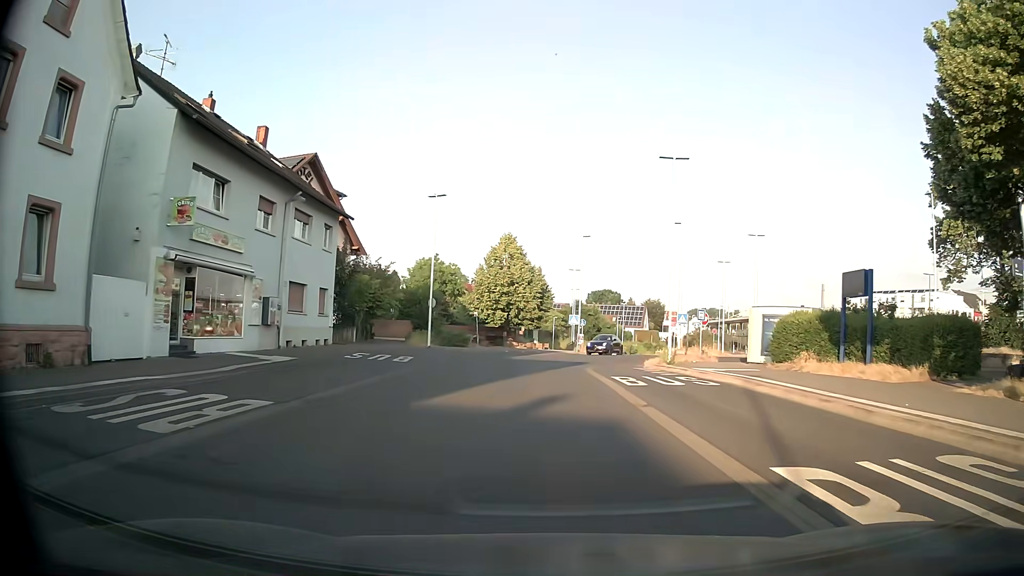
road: tertiary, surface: asphalt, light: Day
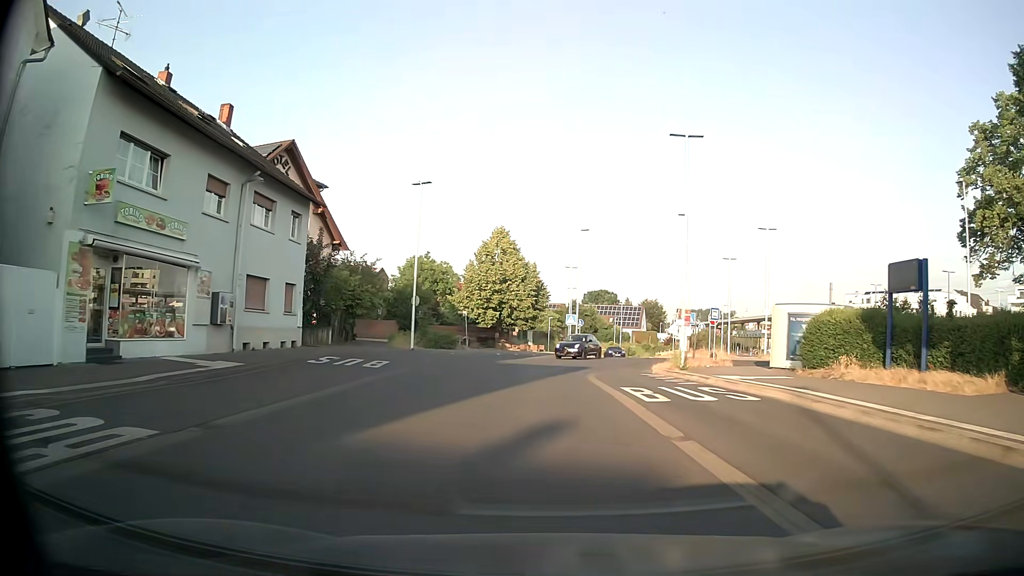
(0.0, +4.0) m; 0°
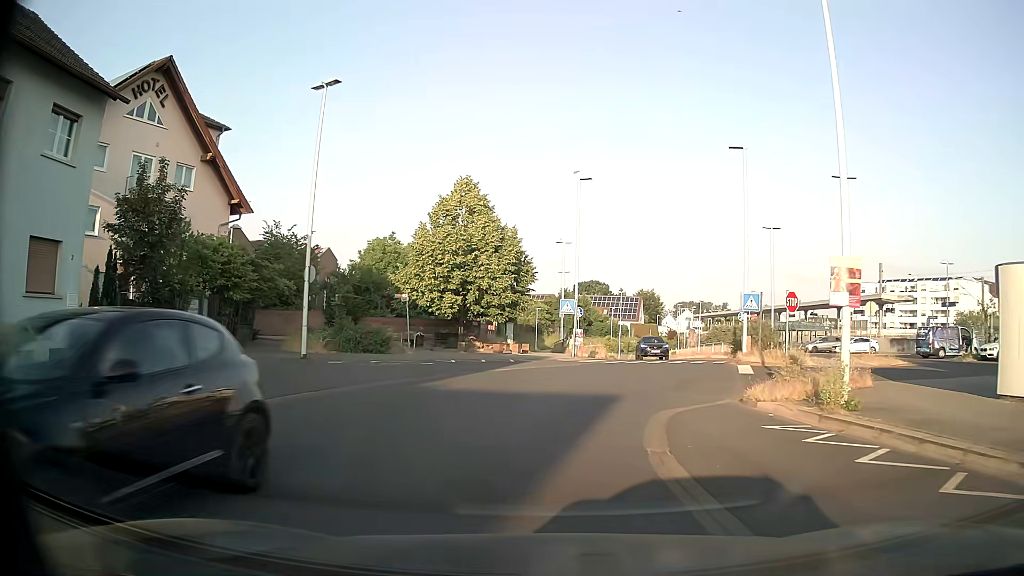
(+0.2, +16.0) m; +1°
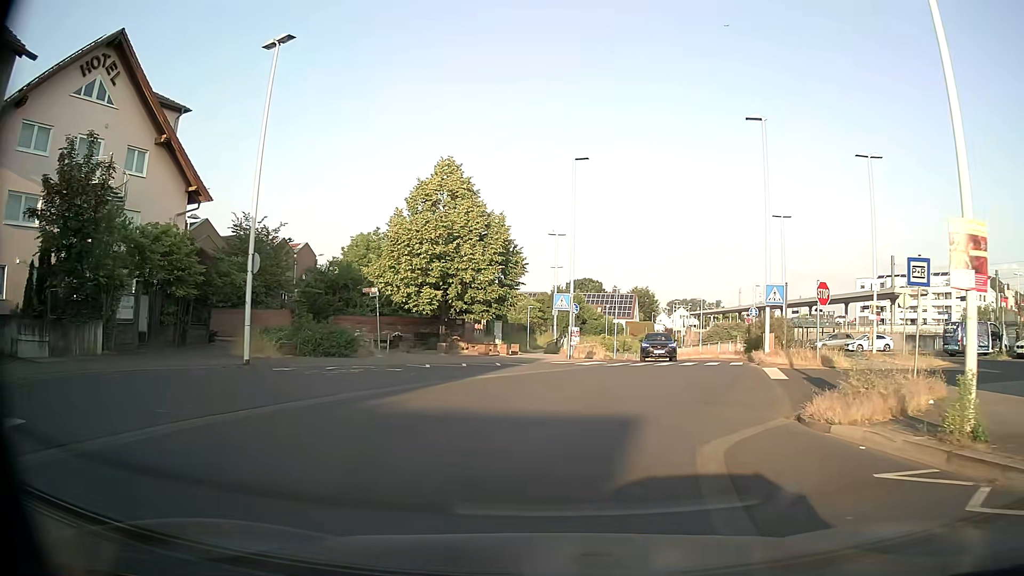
(0.0, +4.1) m; +1°
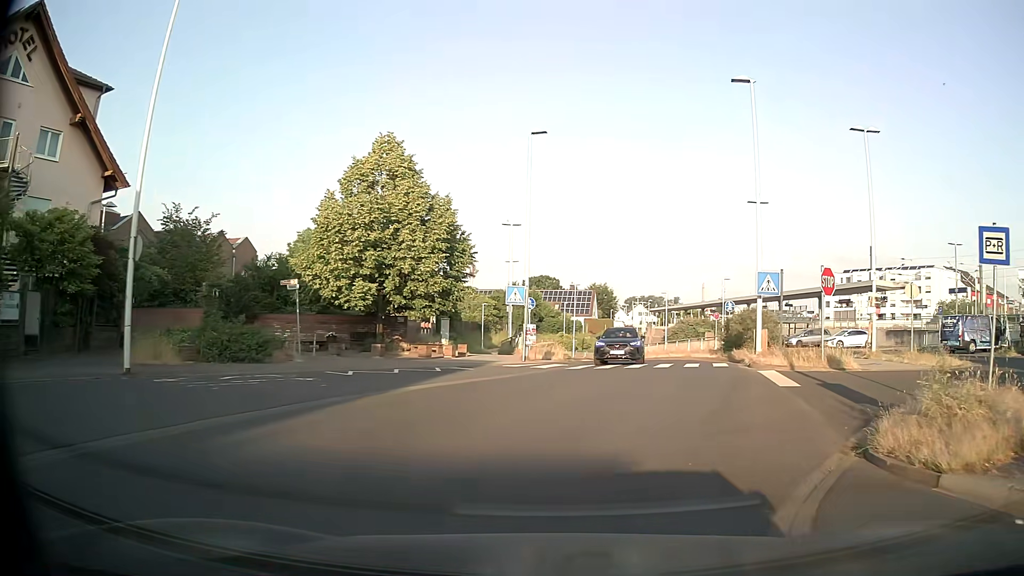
(+0.1, +4.1) m; +4°
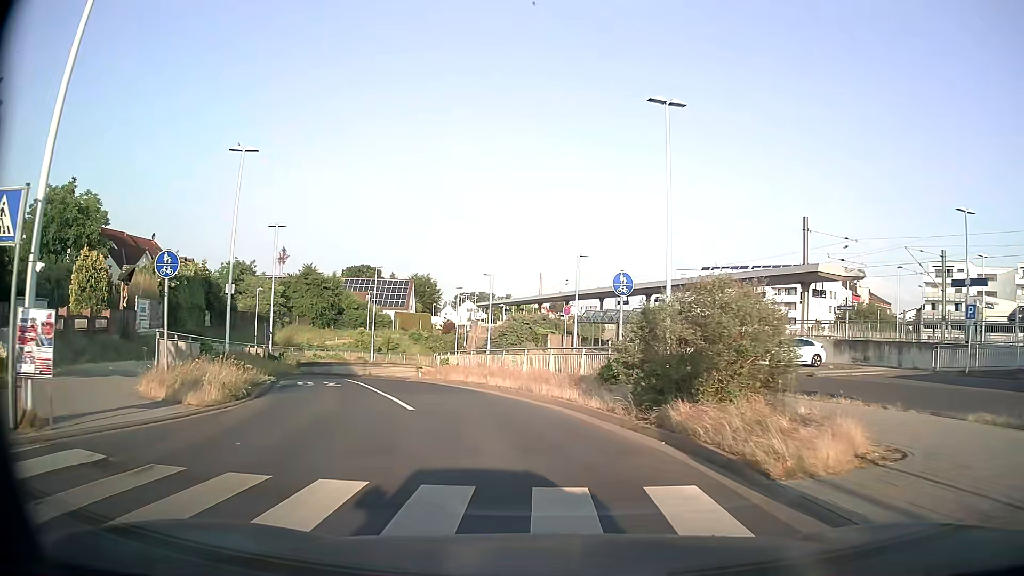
(+3.5, +20.0) m; +13°
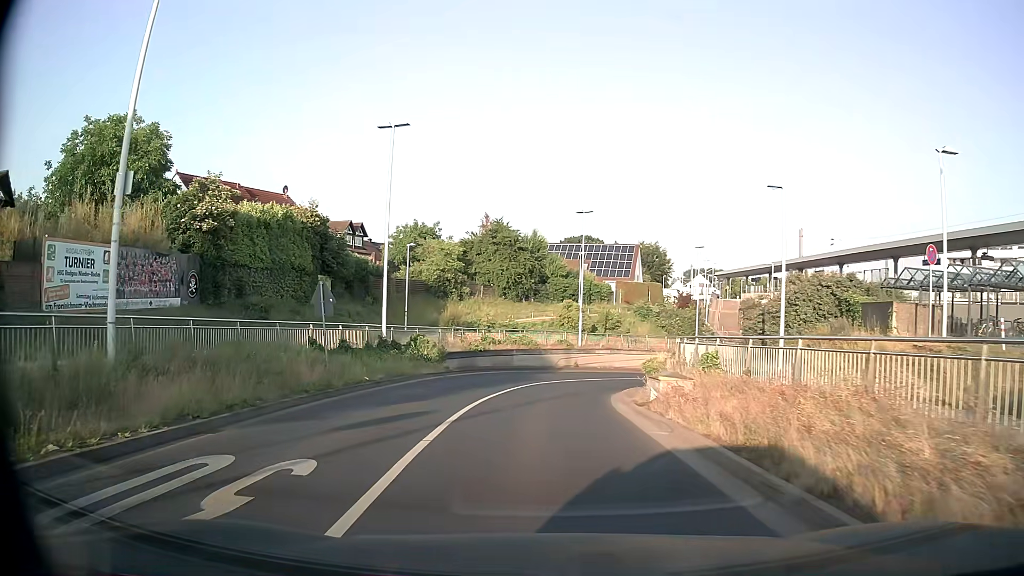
(-3.1, +20.3) m; -19°
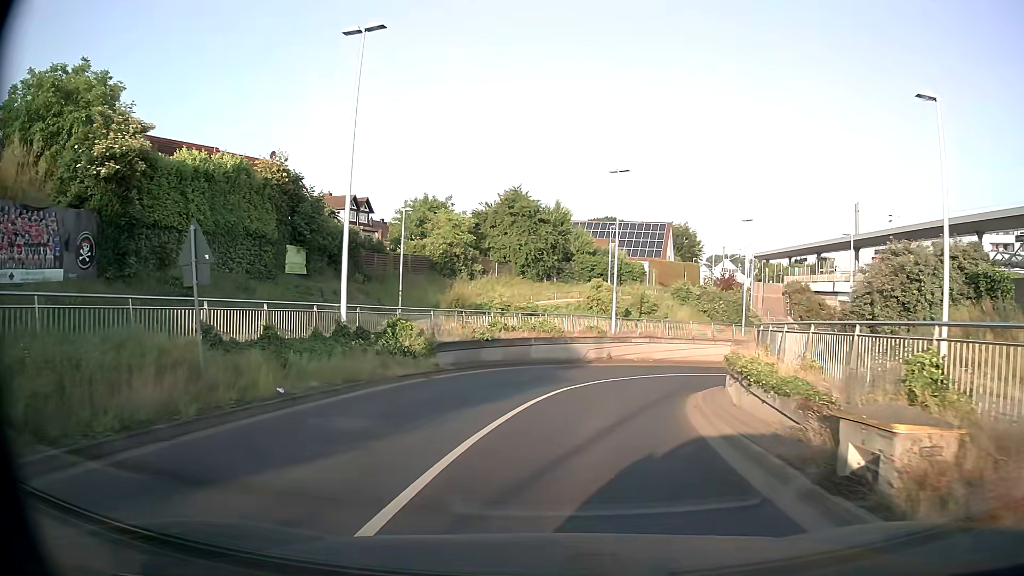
(-0.1, +8.5) m; -2°
